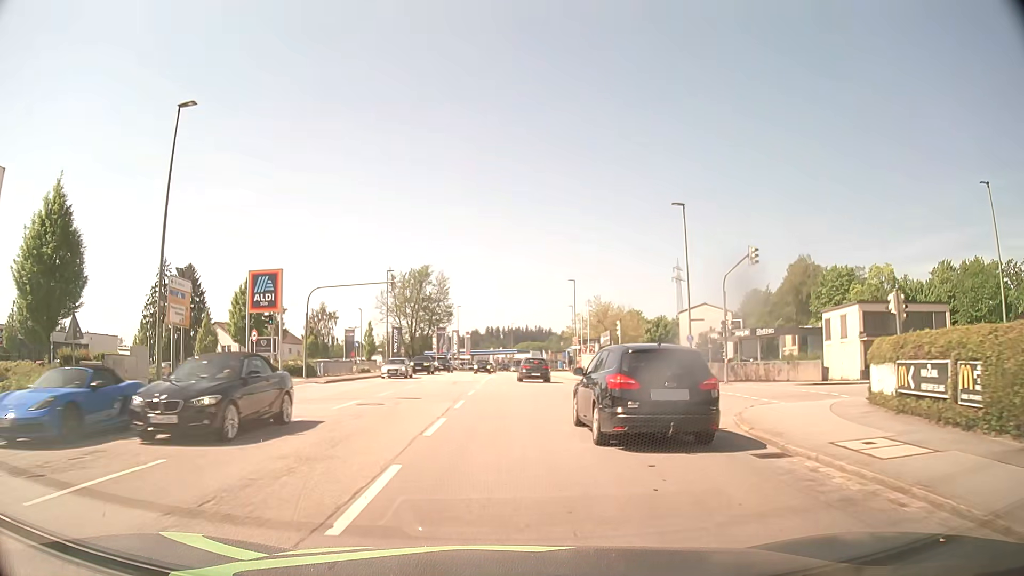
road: tertiary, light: Day
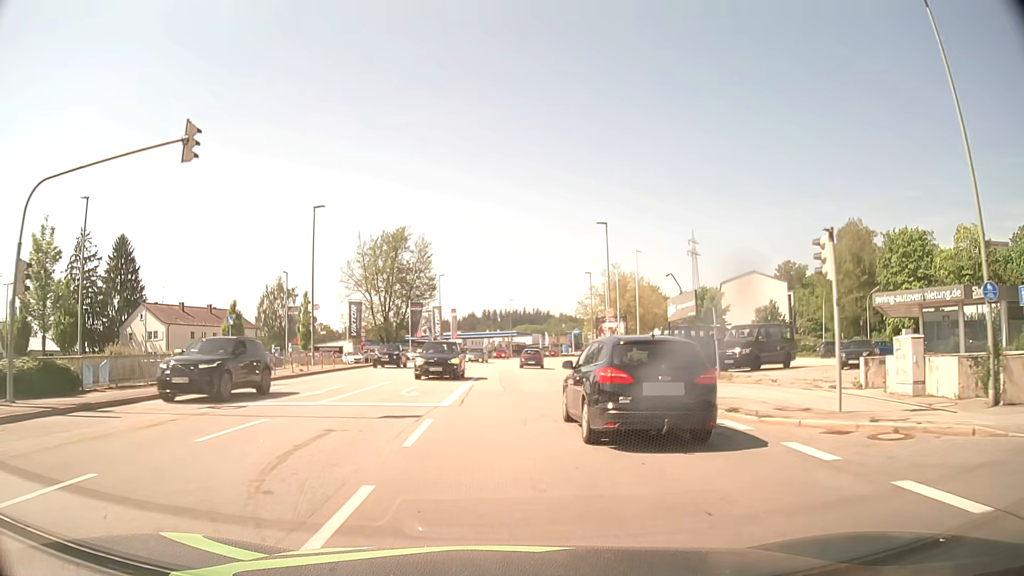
(+0.1, +25.9) m; 0°
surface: asphalt
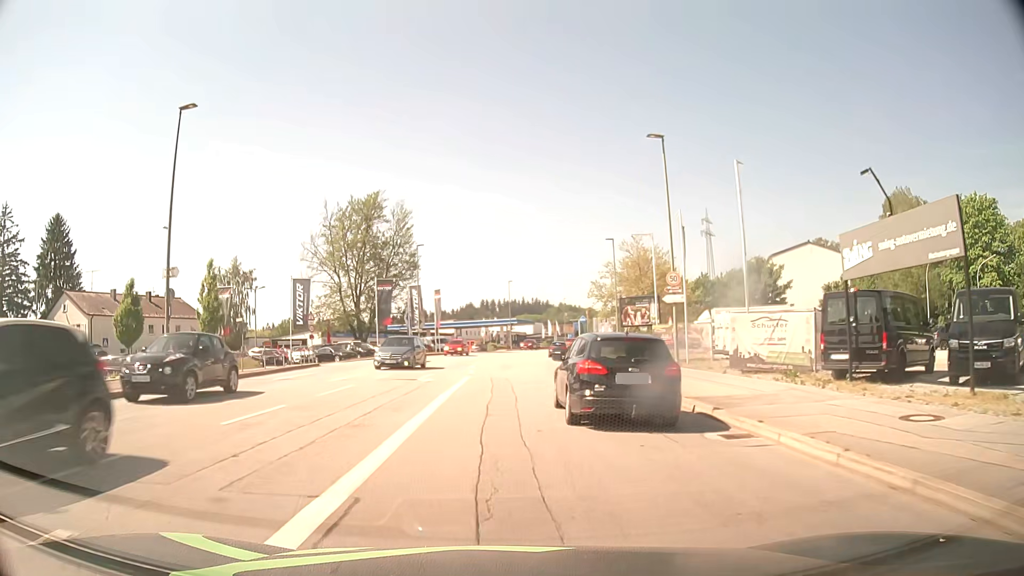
(+0.1, +18.7) m; 0°
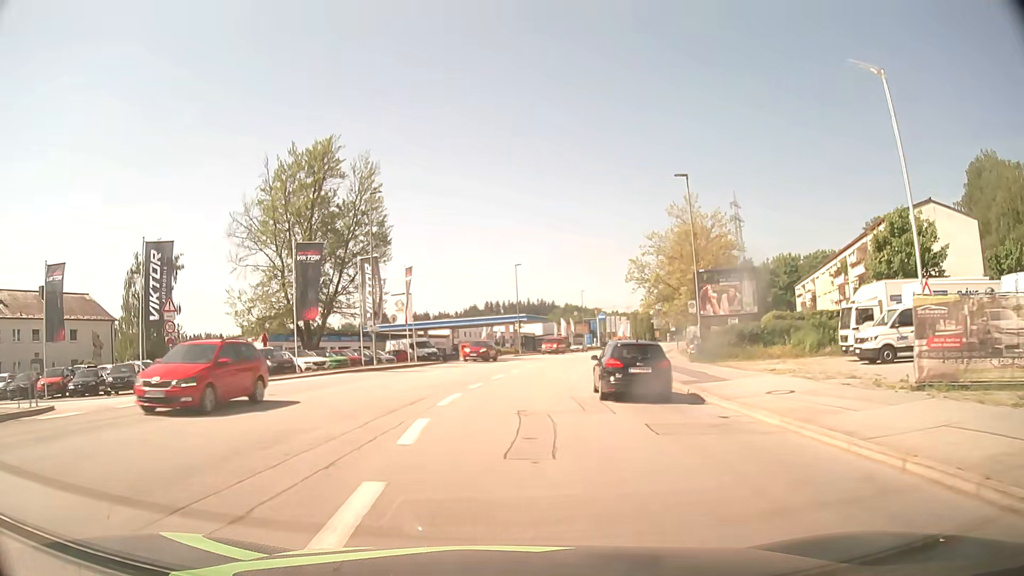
(-0.2, +24.6) m; 0°
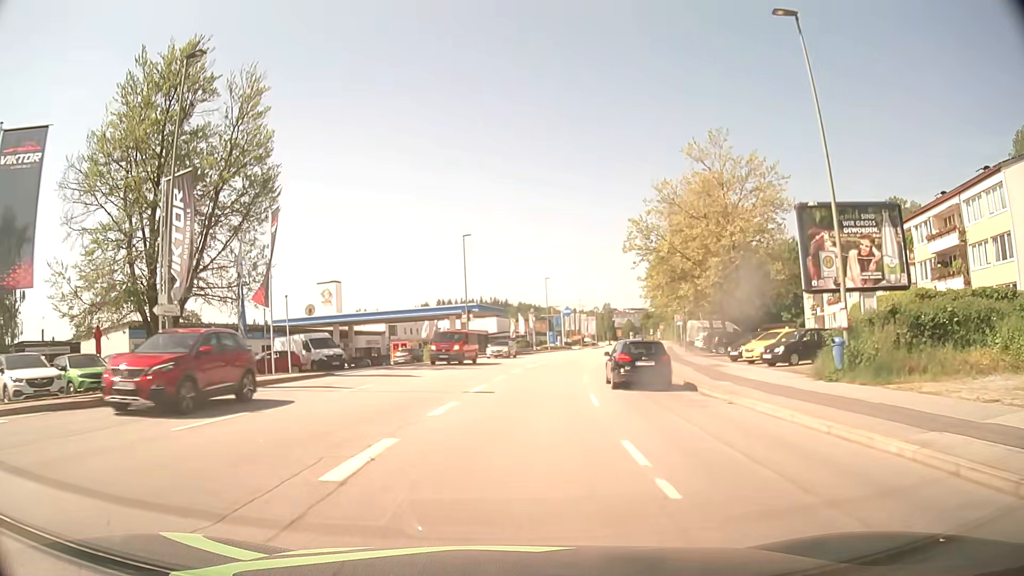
(+0.5, +20.6) m; +4°
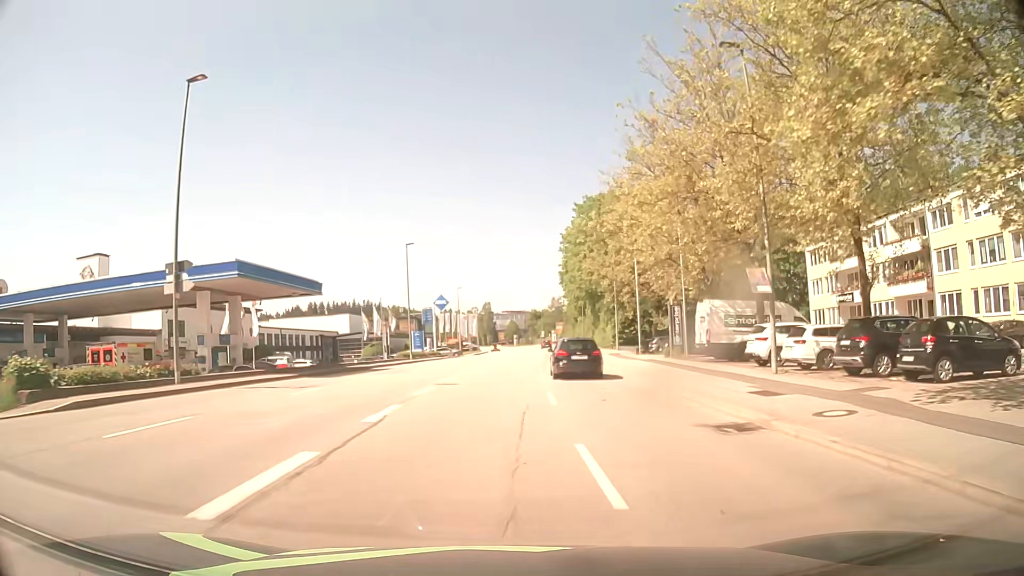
(+3.2, +36.2) m; +11°
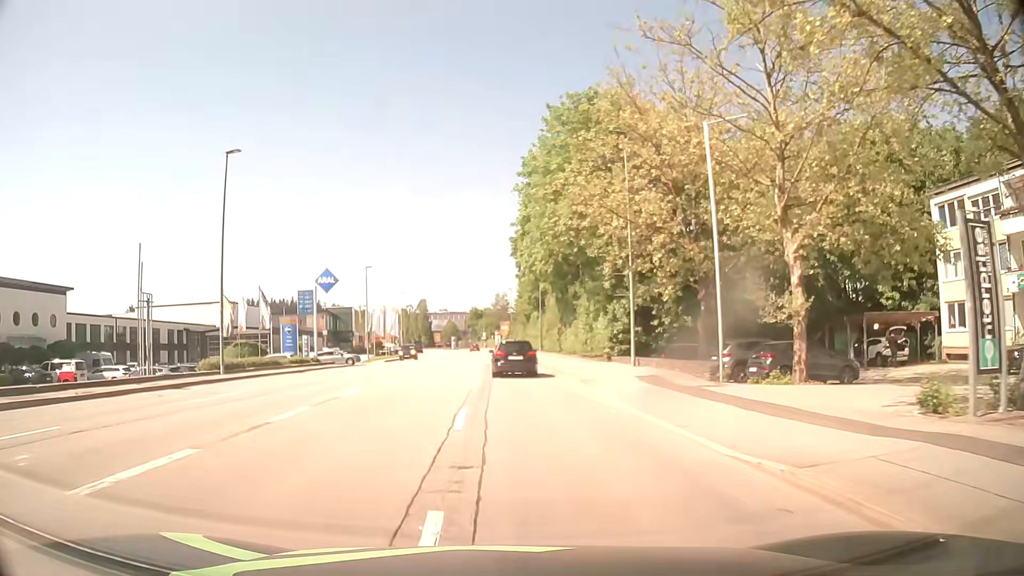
(+1.7, +29.9) m; +5°
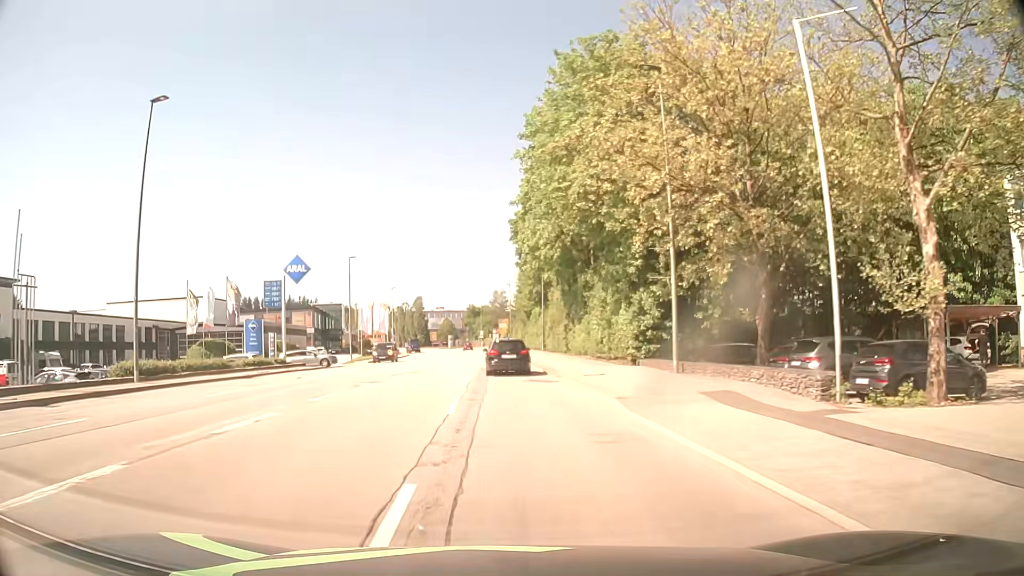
(0.0, +7.6) m; 0°
(0, +10) (0, +20) (0, +30) (0, +40) (-1, +50) (-1, +60) (-1, +70) (-2, +80) (-3, +90) (-3, +100) m
